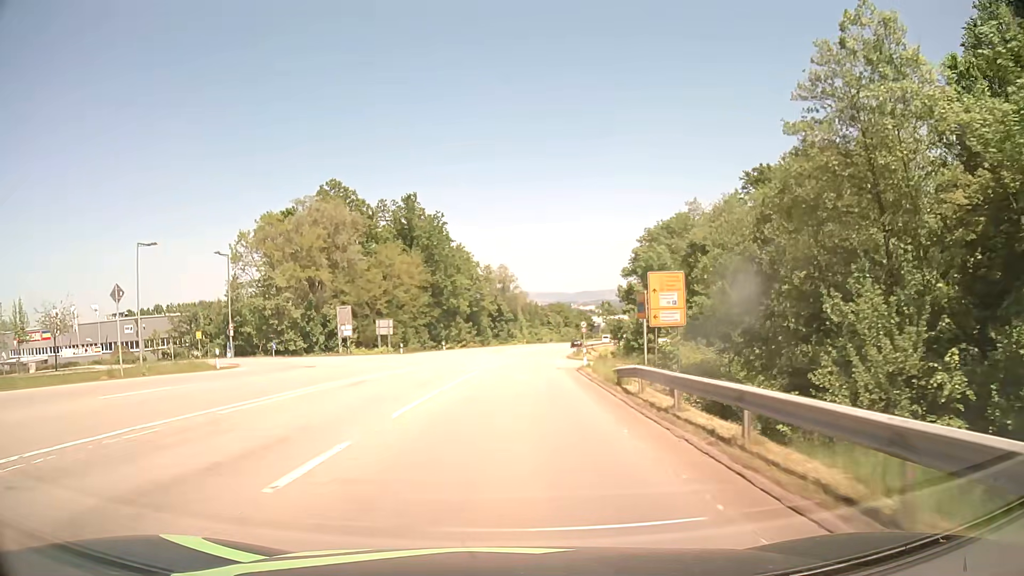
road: secondary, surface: asphalt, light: Day
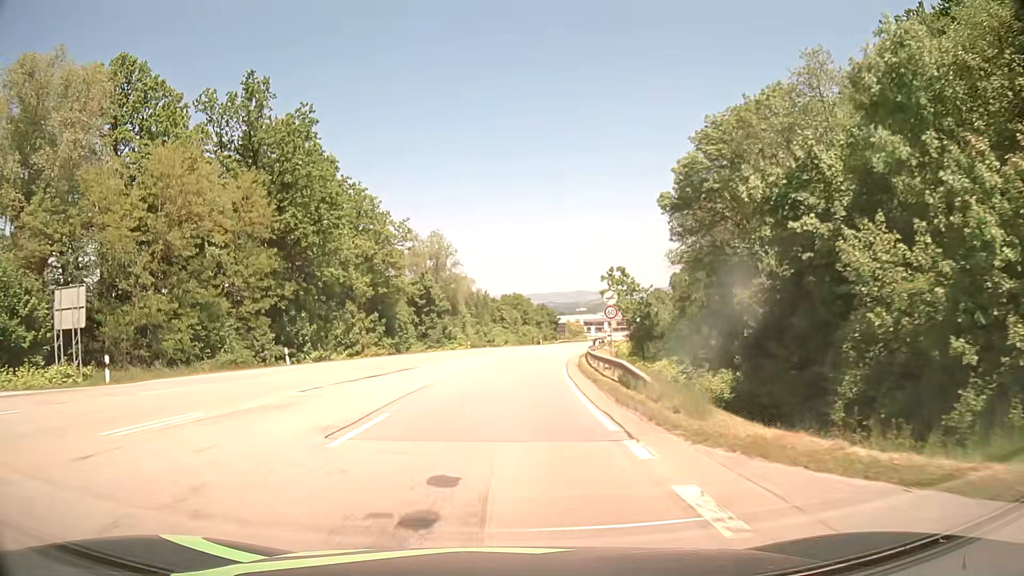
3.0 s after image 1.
(+1.7, +45.7) m; +4°
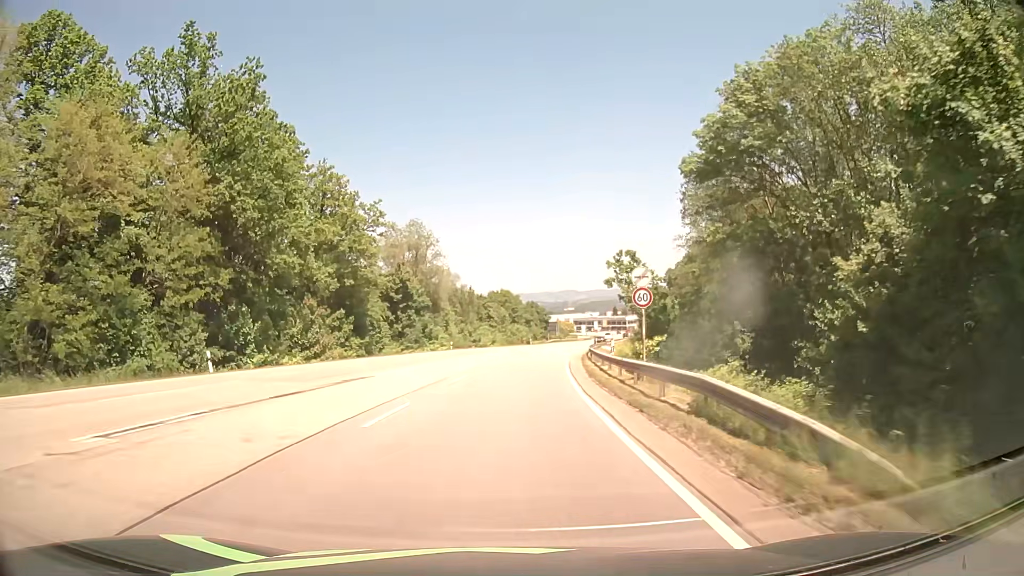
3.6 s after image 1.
(+0.1, +9.1) m; +1°
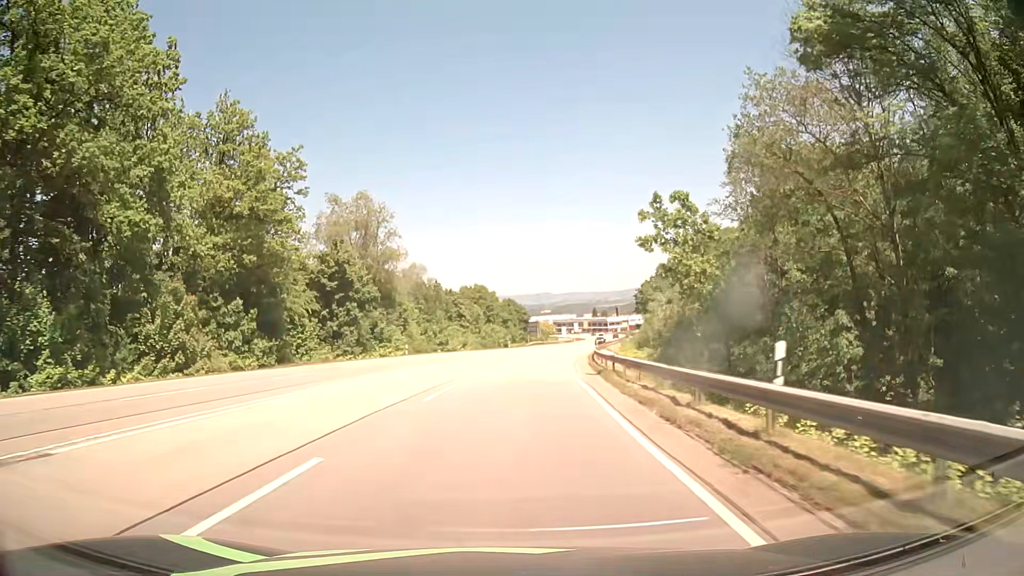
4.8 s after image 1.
(+0.2, +18.2) m; +2°
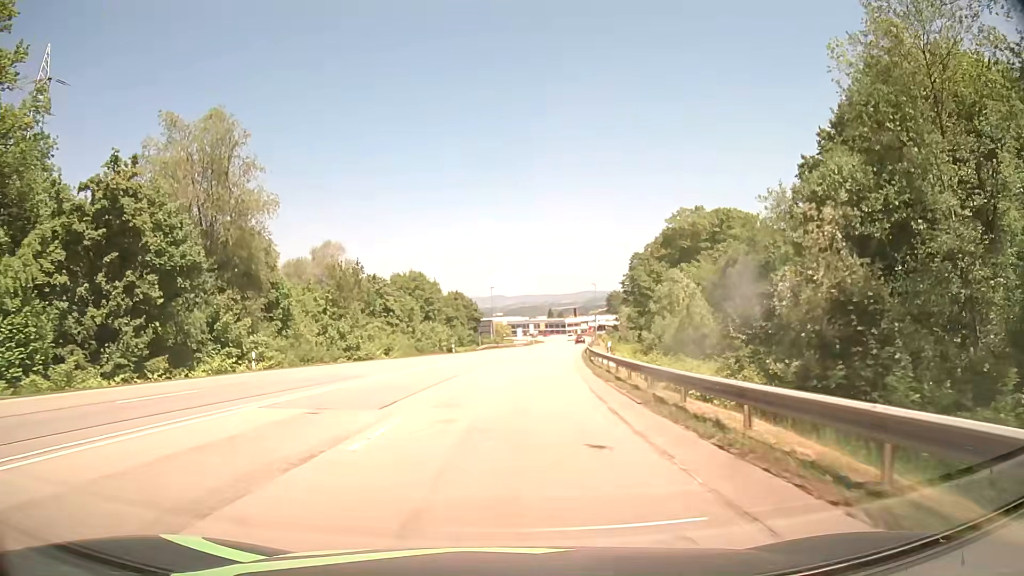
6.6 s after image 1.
(+1.0, +27.3) m; +4°
(0, +10) (0, +20) (+1, +30) (+2, +40) (+3, +50) (+4, +60) (+5, +70) (+6, +80) (+8, +90) (+9, +100) m
